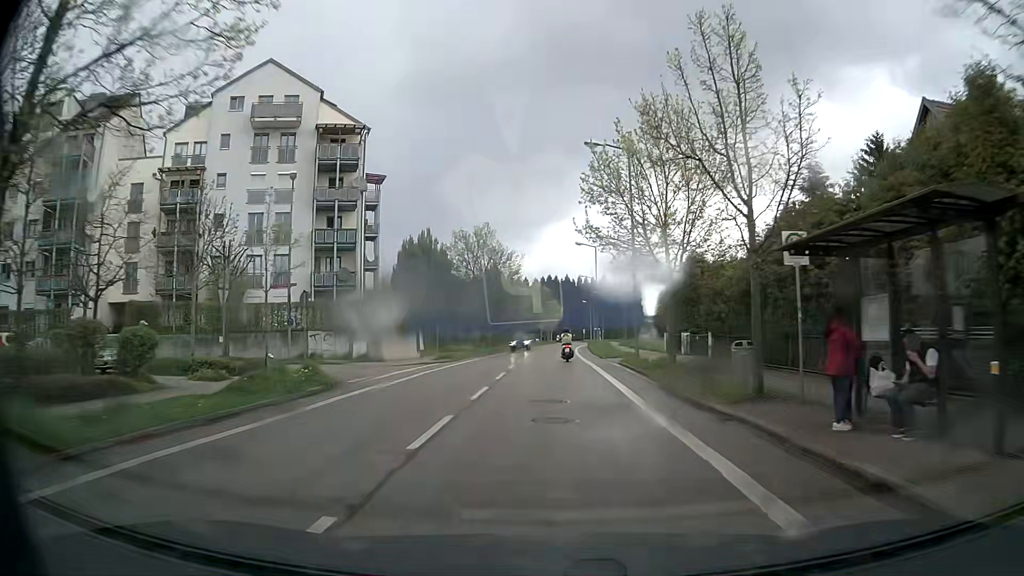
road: tertiary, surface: asphalt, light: Day
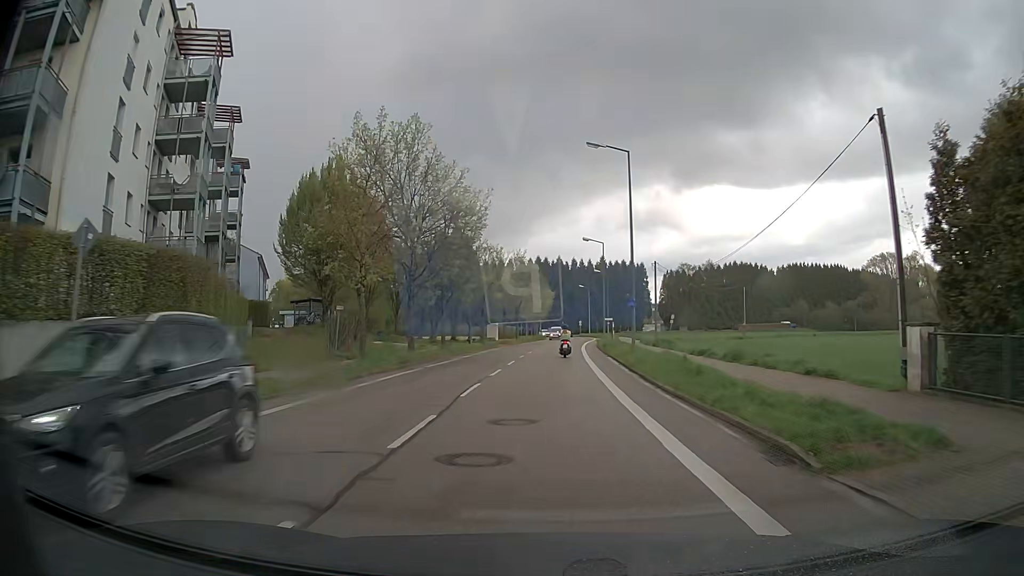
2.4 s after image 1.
(+0.1, +30.6) m; +1°
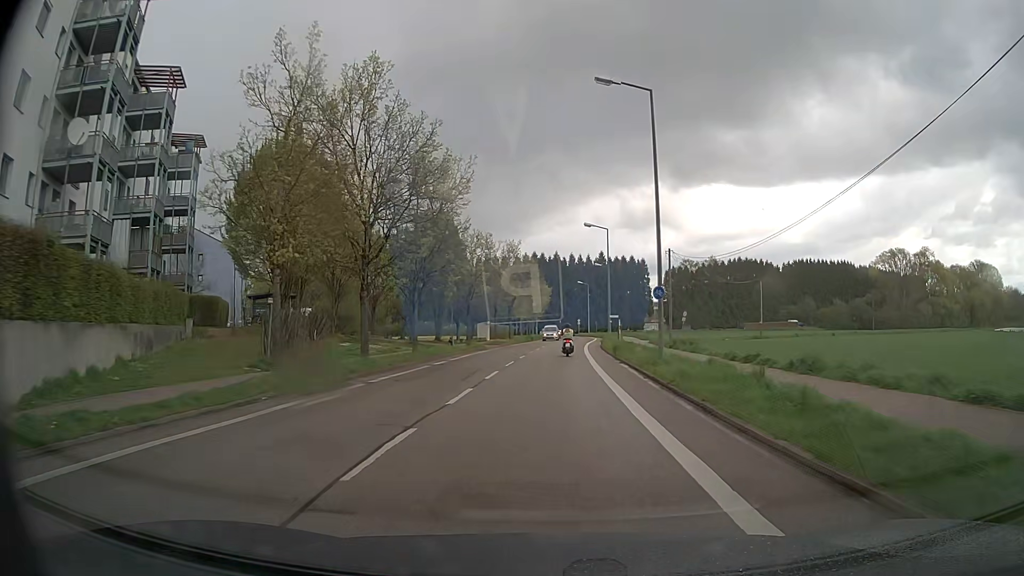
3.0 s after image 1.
(0.0, +7.8) m; 0°
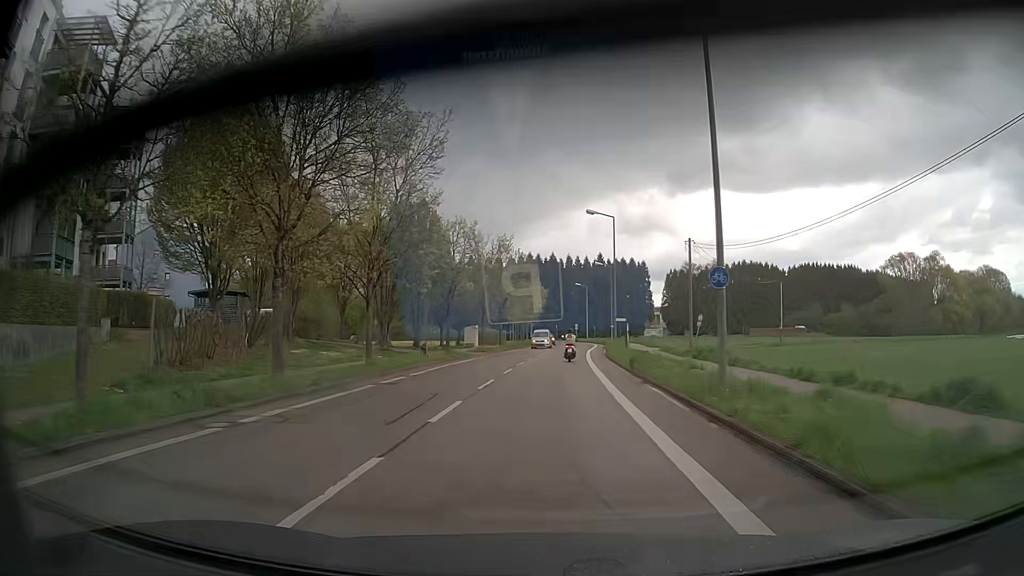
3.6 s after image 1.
(0.0, +7.9) m; +1°
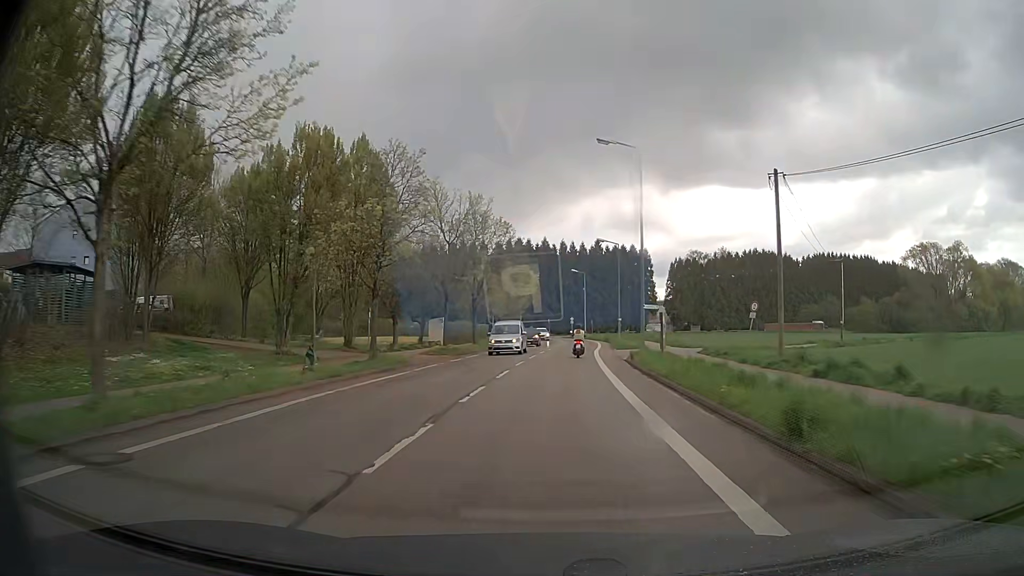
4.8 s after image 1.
(0.0, +16.2) m; +1°
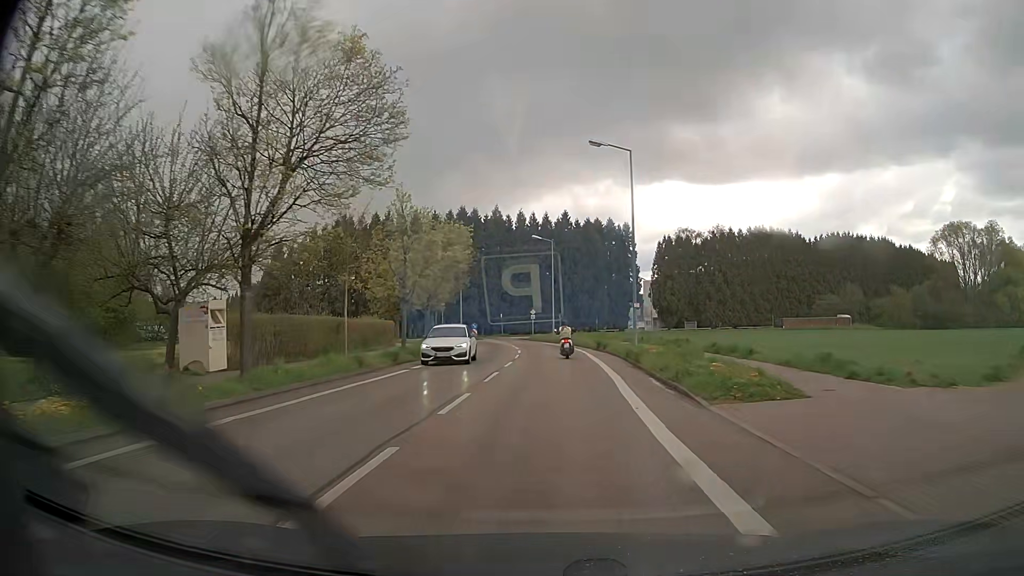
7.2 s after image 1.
(+0.8, +32.2) m; +3°
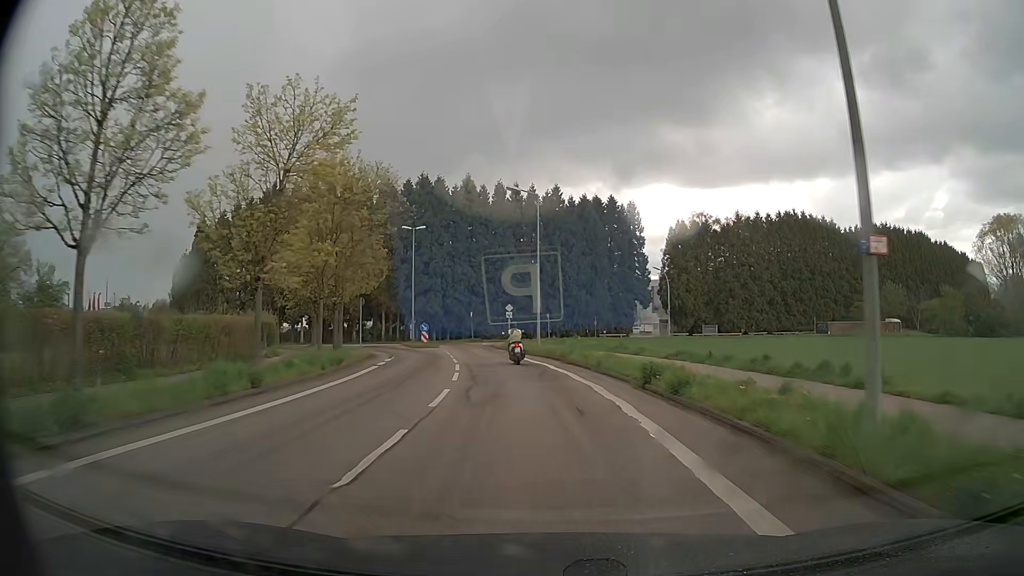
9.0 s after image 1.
(+0.2, +22.4) m; +1°
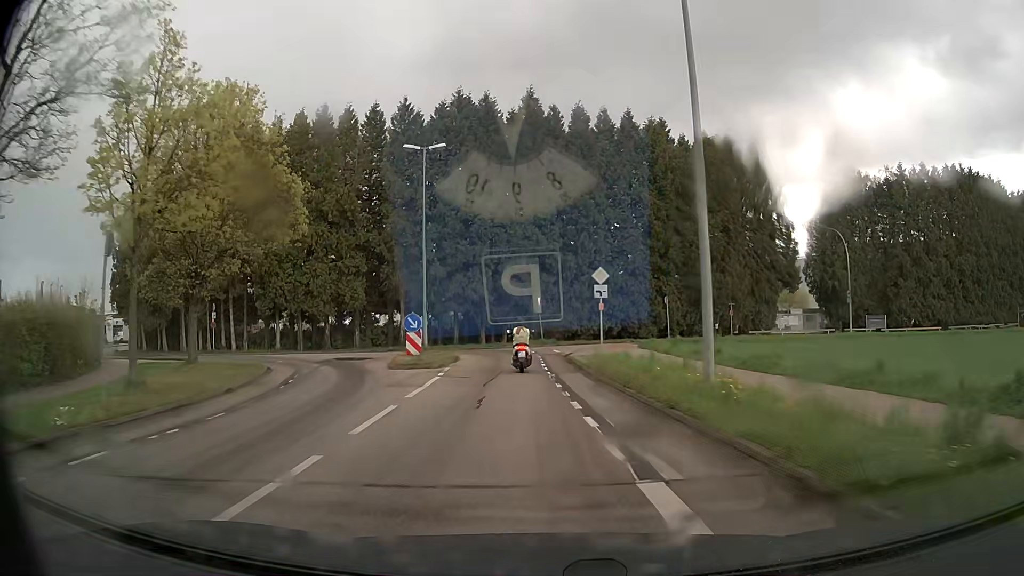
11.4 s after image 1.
(-1.3, +27.0) m; -7°
(0, +10) (-1, +20) (-2, +30) (-7, +38) (-17, +40) (-26, +39) (-36, +41) (-42, +49) (-45, +58) (-49, +68) m
